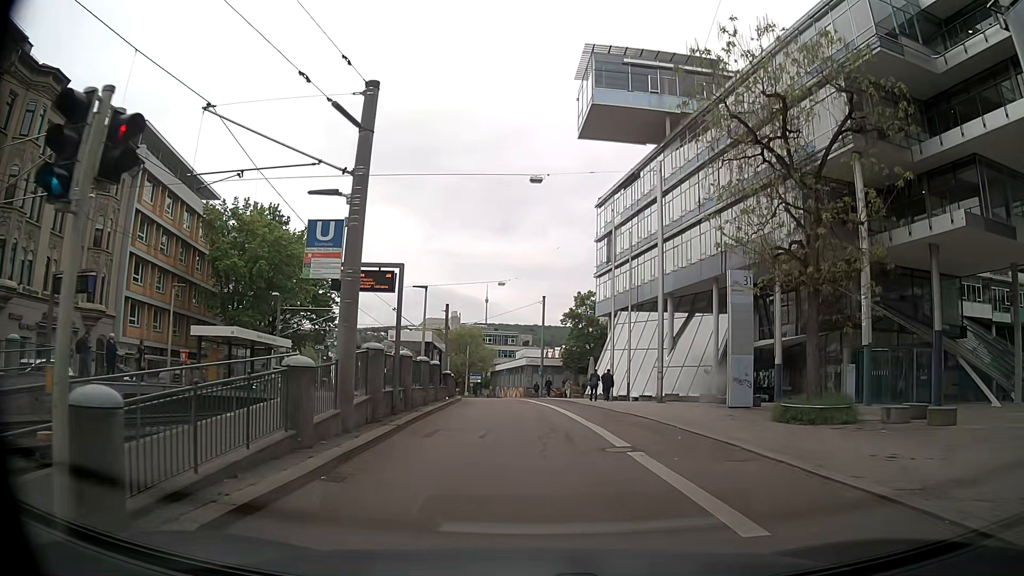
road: secondary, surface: asphalt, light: Day
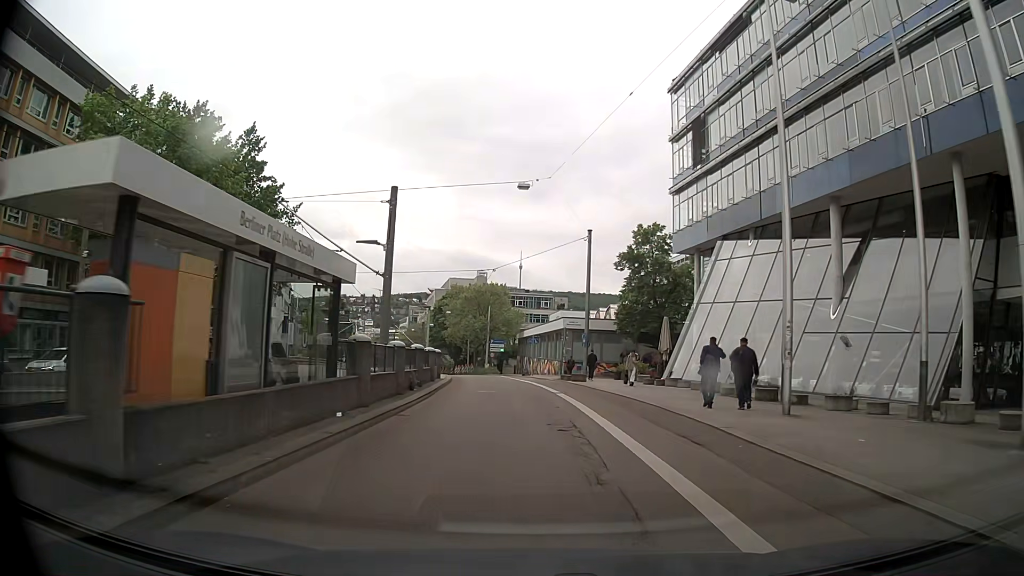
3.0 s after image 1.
(-0.3, +24.2) m; -2°
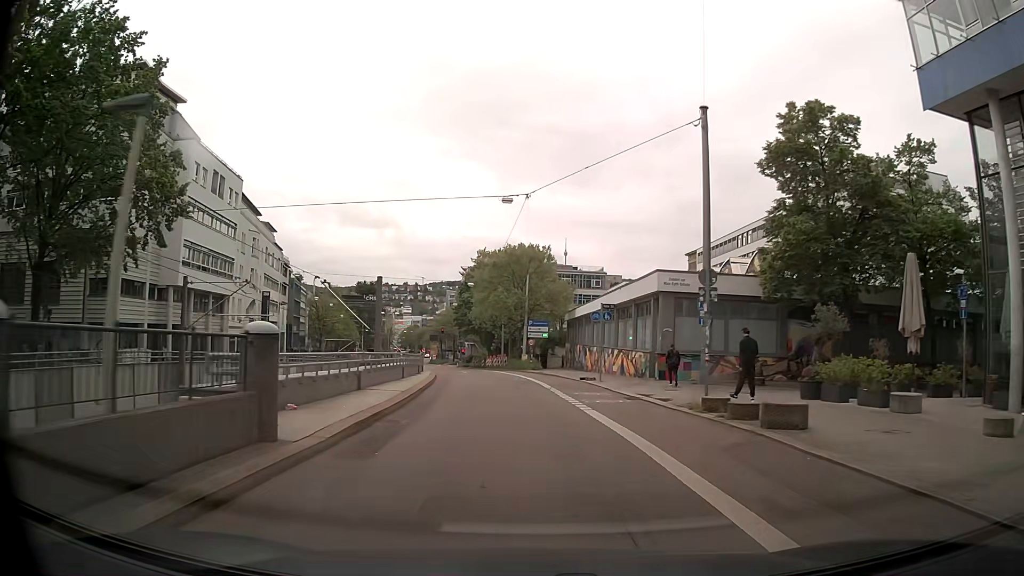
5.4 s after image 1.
(-1.0, +25.6) m; -4°
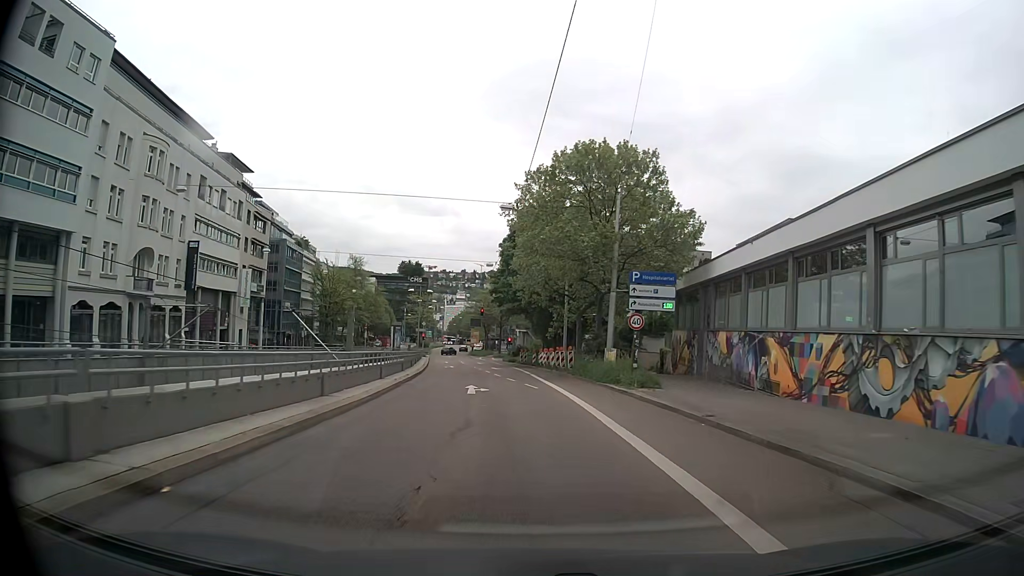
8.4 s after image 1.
(-1.3, +33.2) m; -5°
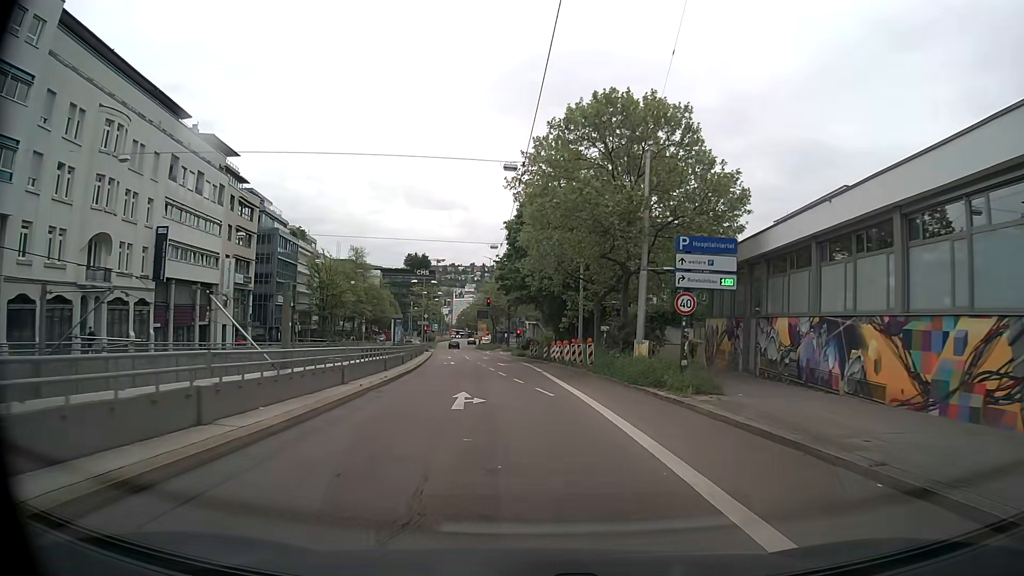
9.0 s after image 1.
(0.0, +6.6) m; -1°
